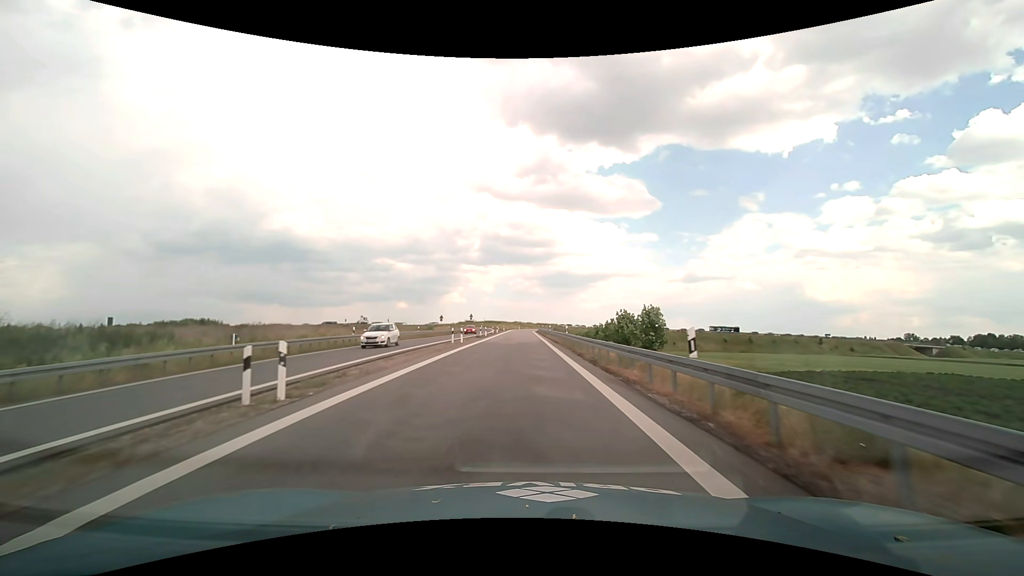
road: motorway_link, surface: asphalt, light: Day
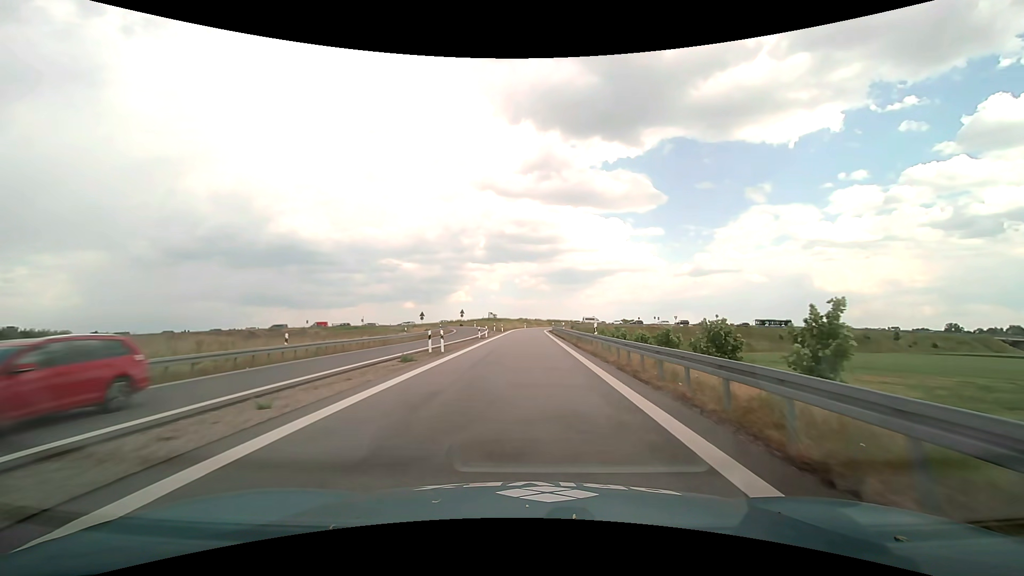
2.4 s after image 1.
(-0.5, +34.3) m; -1°
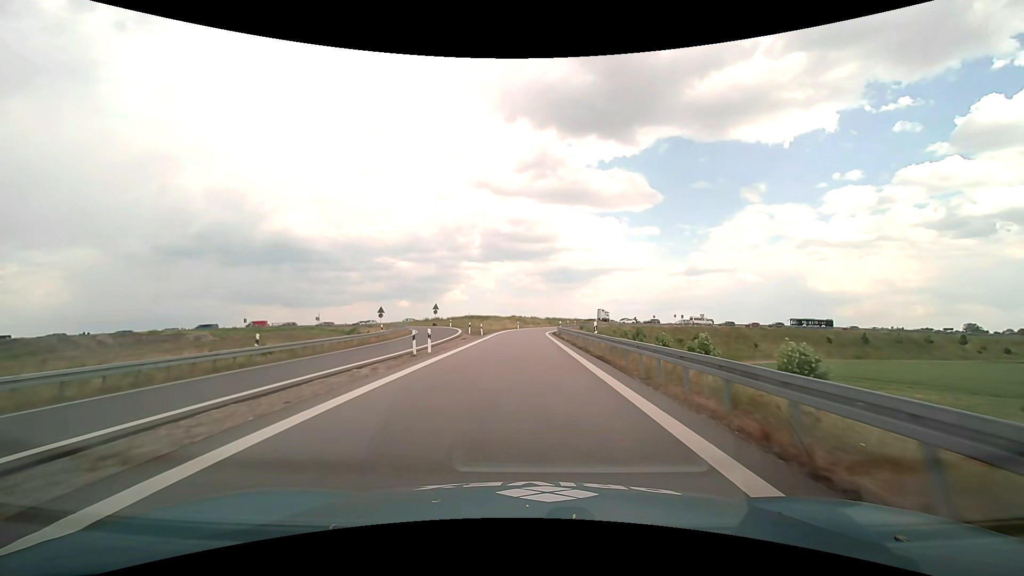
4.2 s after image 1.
(+0.1, +26.3) m; +1°
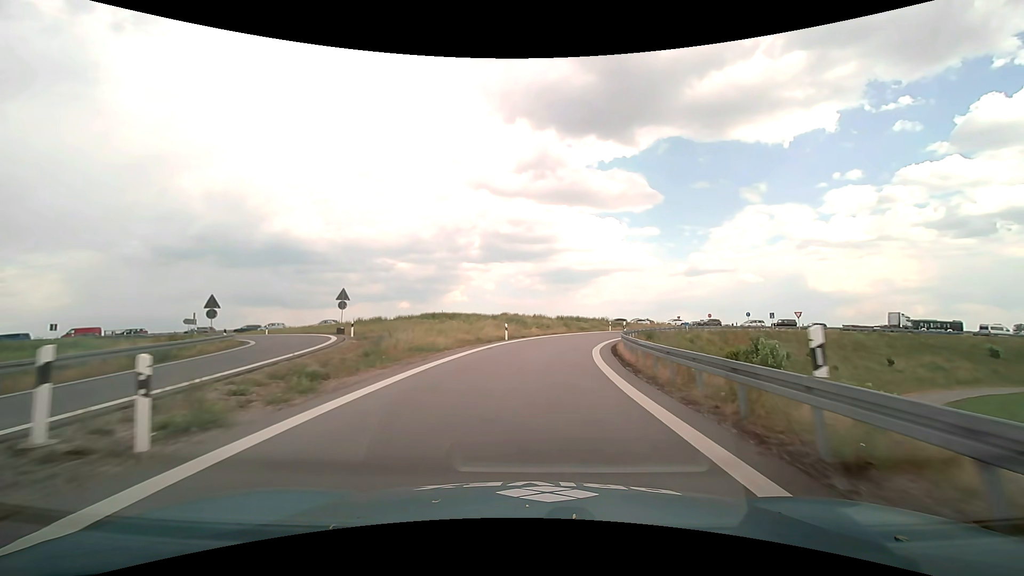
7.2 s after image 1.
(-0.3, +42.5) m; 0°
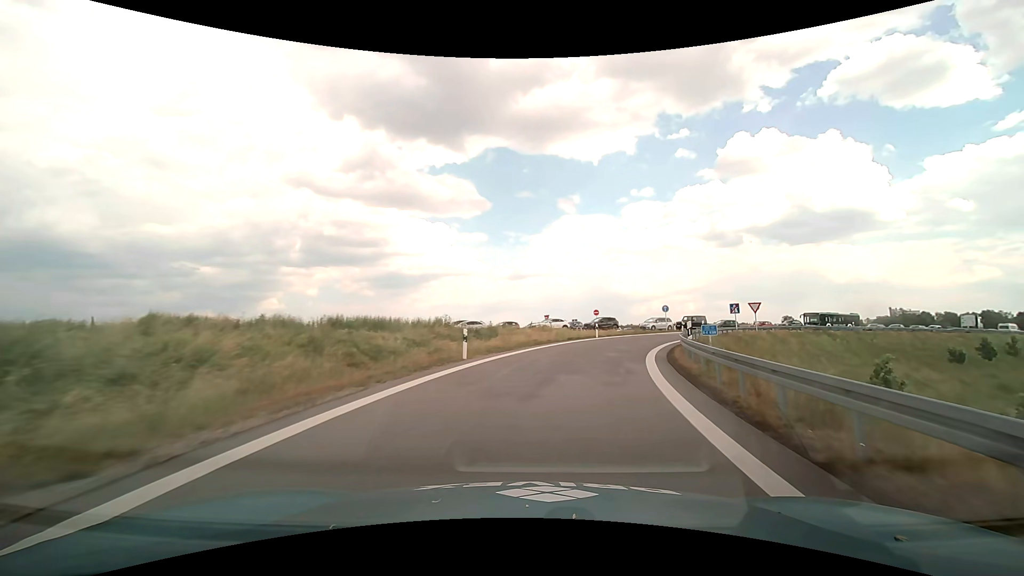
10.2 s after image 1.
(+4.9, +40.8) m; +19°
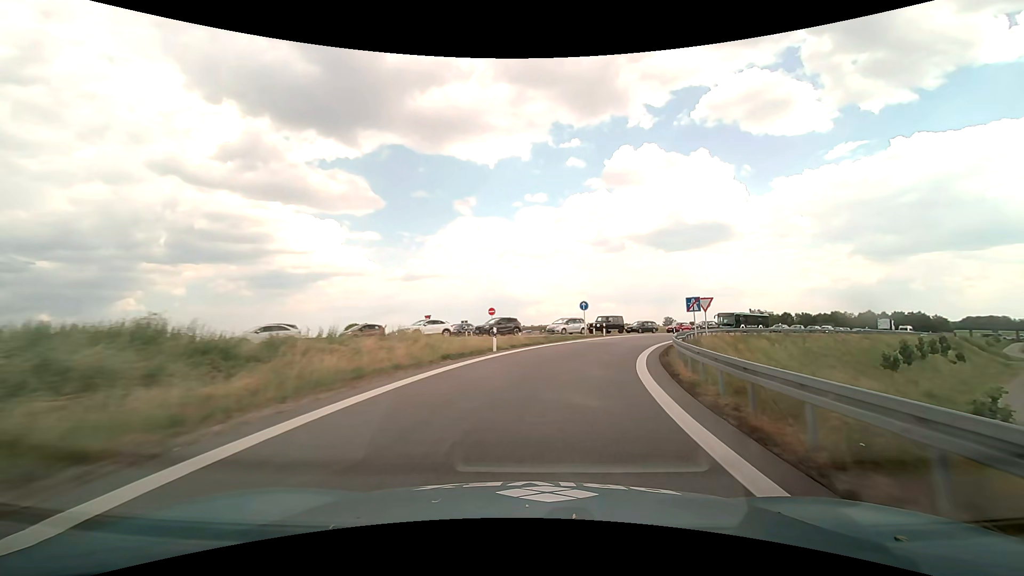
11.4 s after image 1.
(+1.6, +16.0) m; +12°
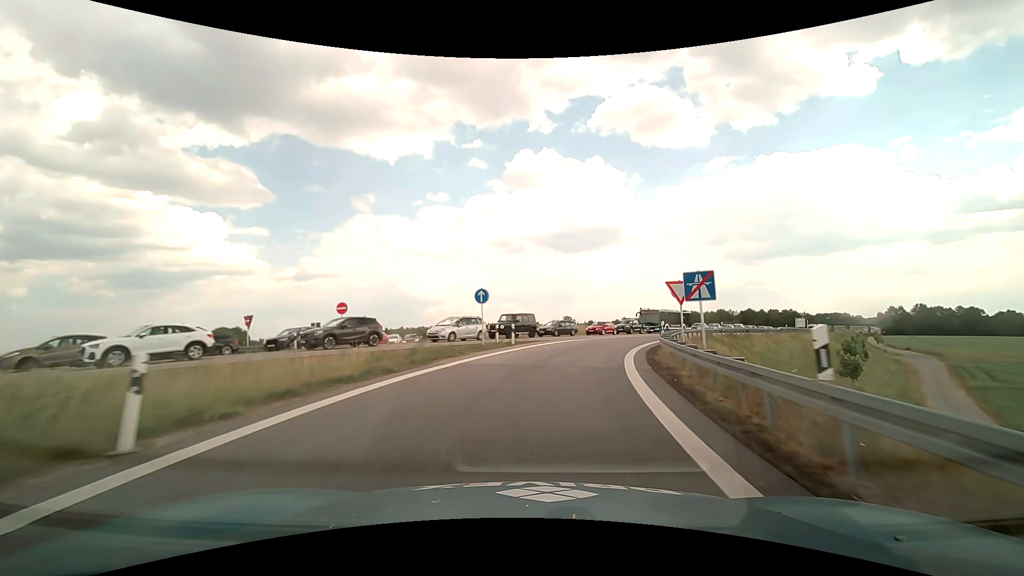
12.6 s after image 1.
(+1.6, +15.7) m; +11°
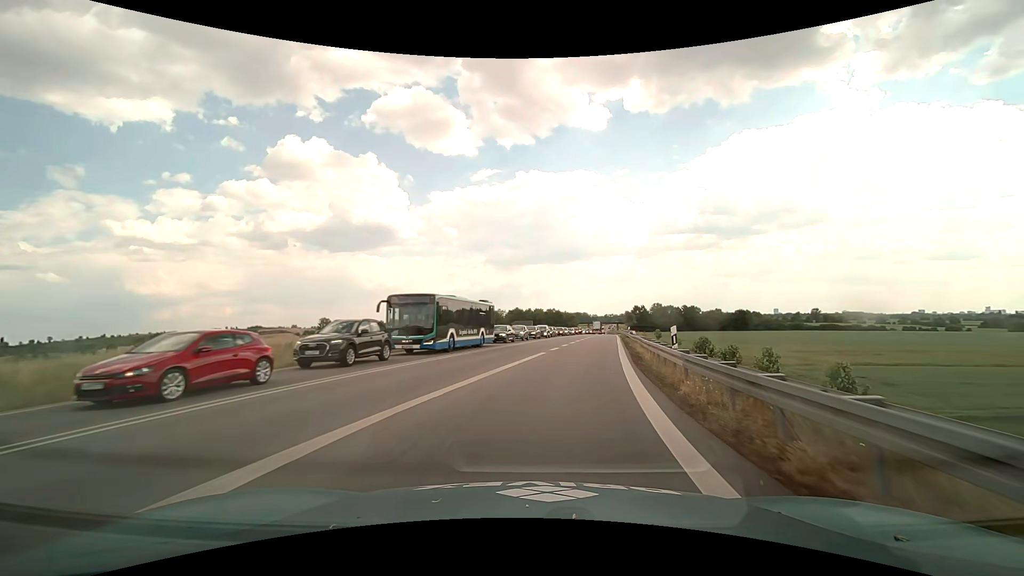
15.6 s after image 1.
(+8.8, +38.2) m; +26°
(+1, +10) (+2, +20) (+4, +30) (+5, +40) (+7, +49) (+9, +59) (+10, +69) (+12, +79) (+13, +89) (+14, +99) m
